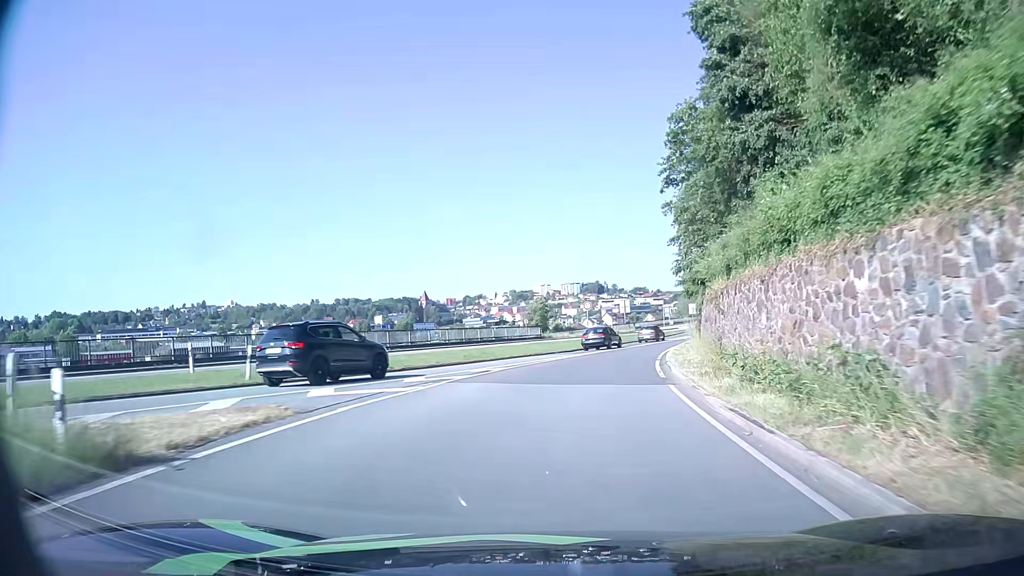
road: primary_link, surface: asphalt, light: Day
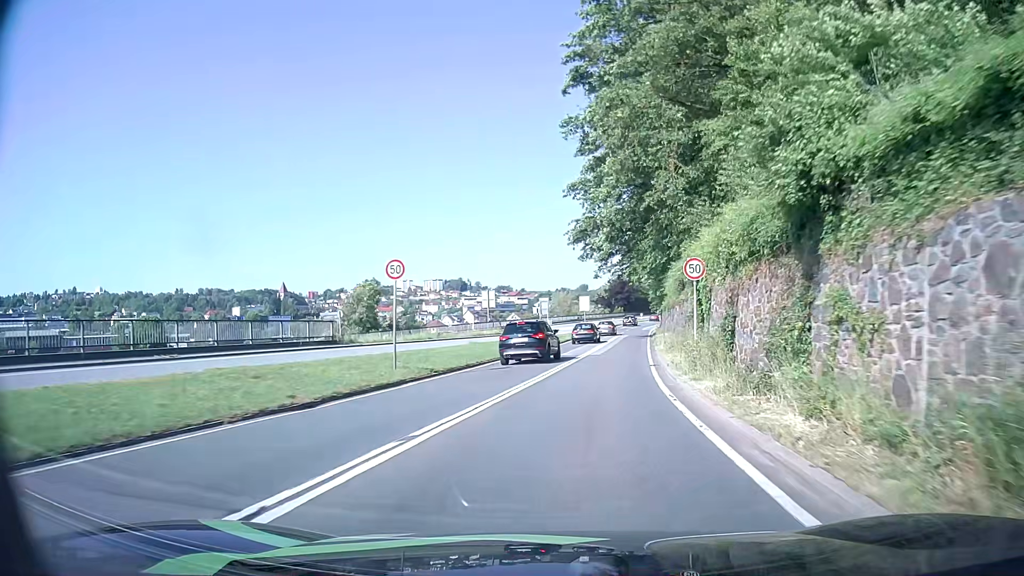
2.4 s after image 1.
(+3.0, +30.2) m; +11°
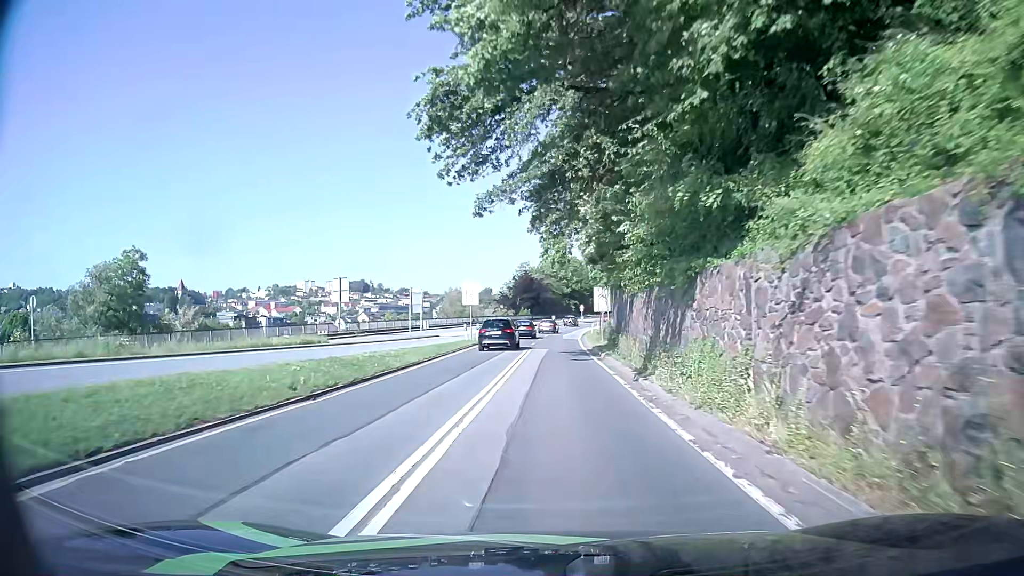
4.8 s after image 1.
(+2.9, +29.7) m; +9°
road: primary
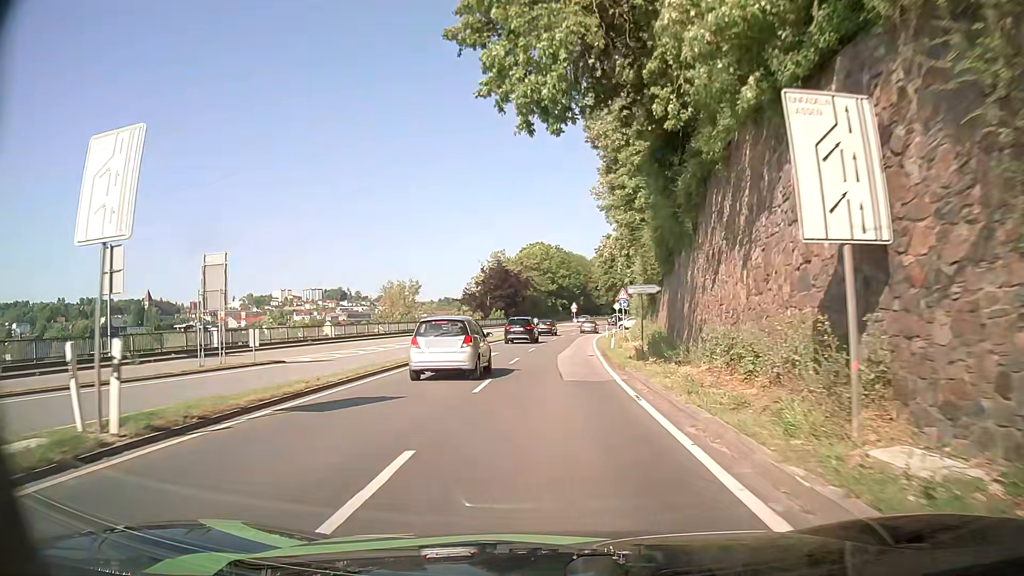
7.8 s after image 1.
(+0.5, +36.3) m; +3°
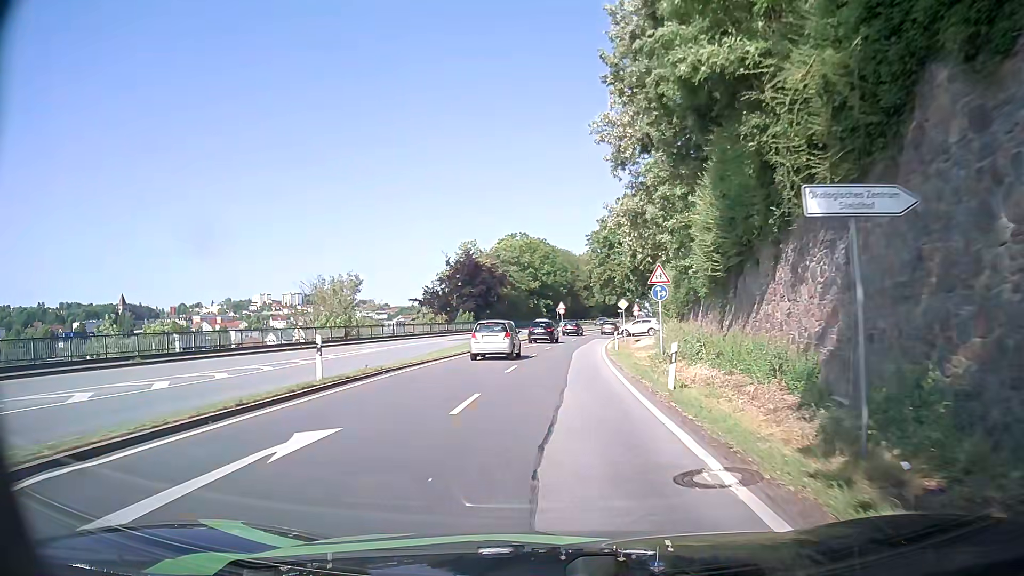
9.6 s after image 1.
(0.0, +20.9) m; 0°
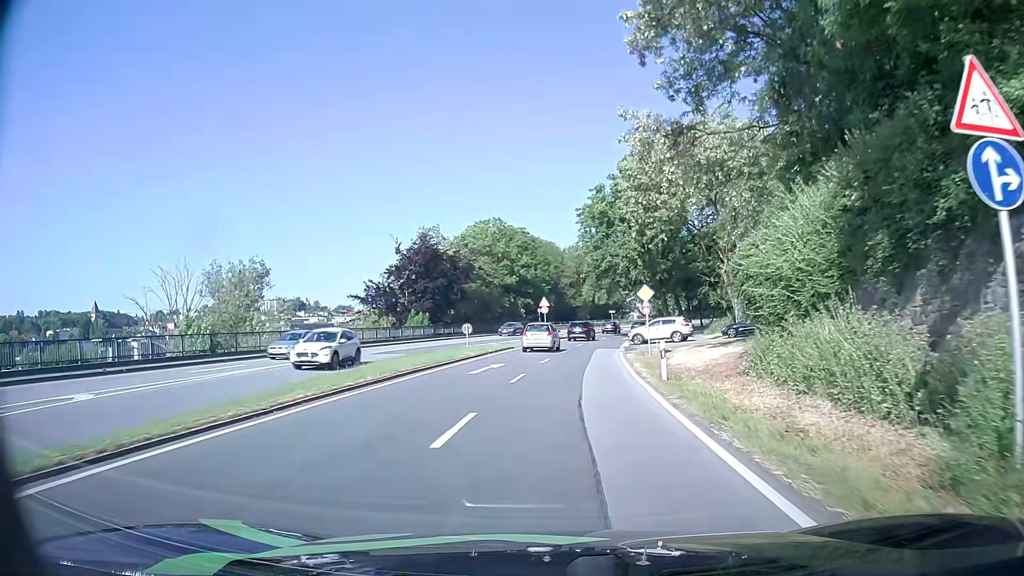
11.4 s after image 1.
(+0.3, +20.5) m; +2°
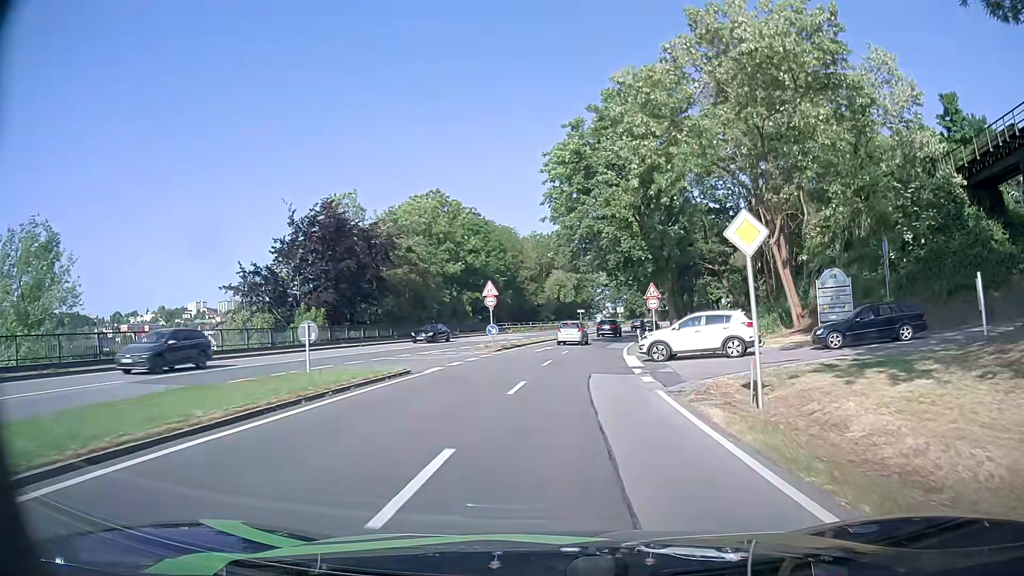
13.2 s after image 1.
(+0.5, +21.3) m; +4°
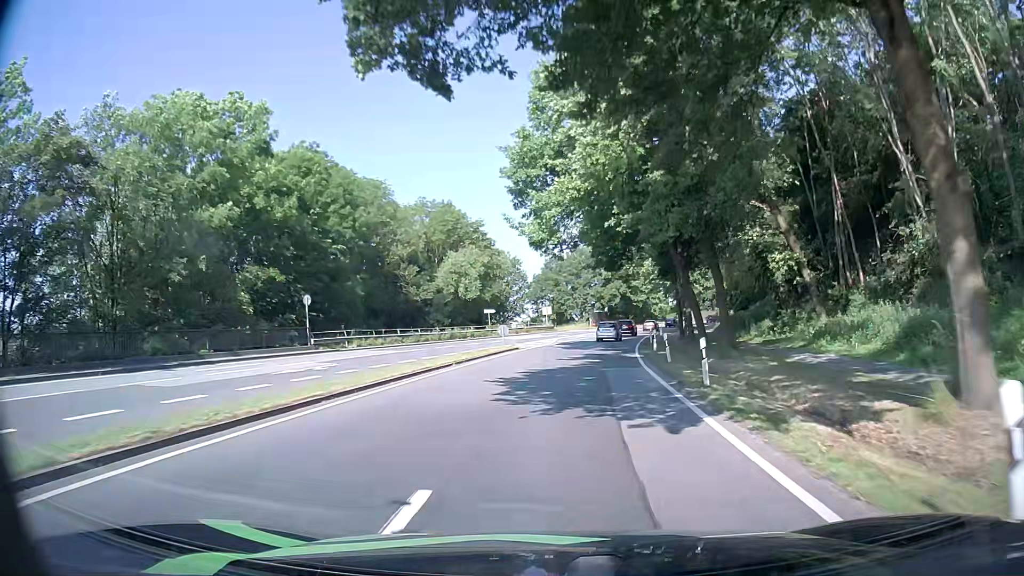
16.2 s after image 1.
(+2.2, +38.1) m; +7°
(0, +10) (+1, +20) (+1, +30) (+3, +40) (+4, +50) (+6, +60) (+8, +69) (+11, +79) (+13, +89) (+16, +98) m
